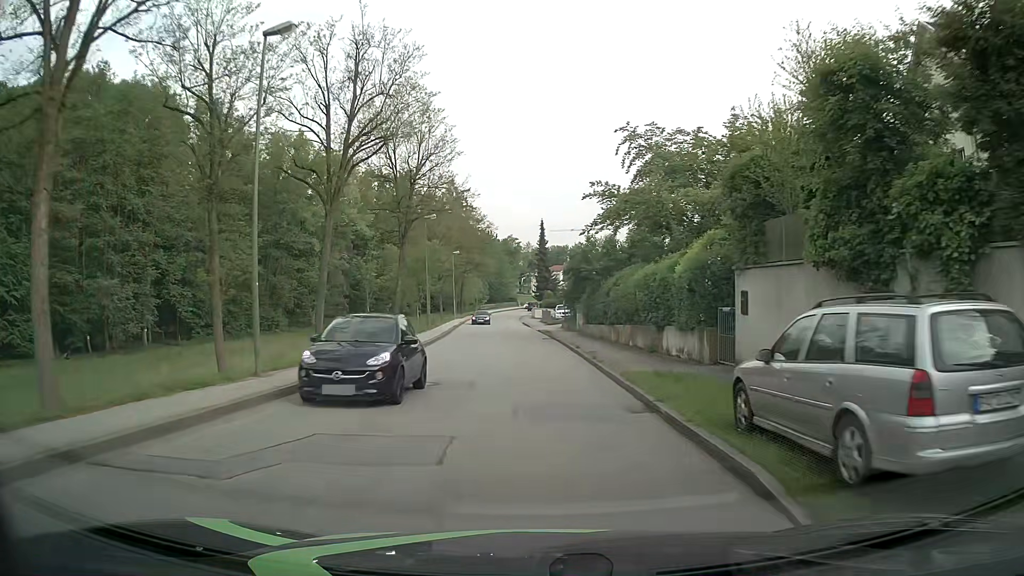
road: unclassified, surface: asphalt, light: Day
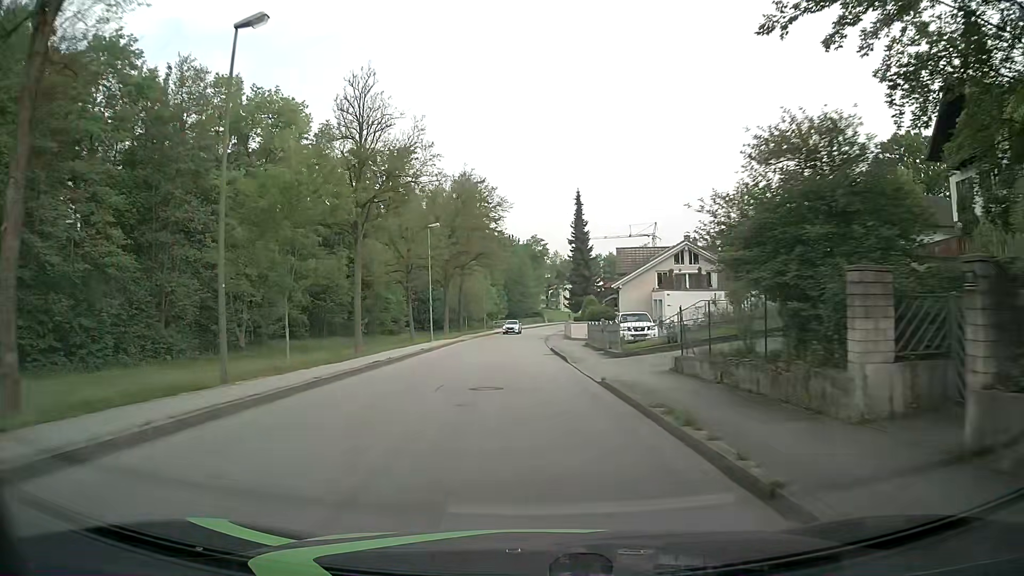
(-0.6, +34.0) m; -2°
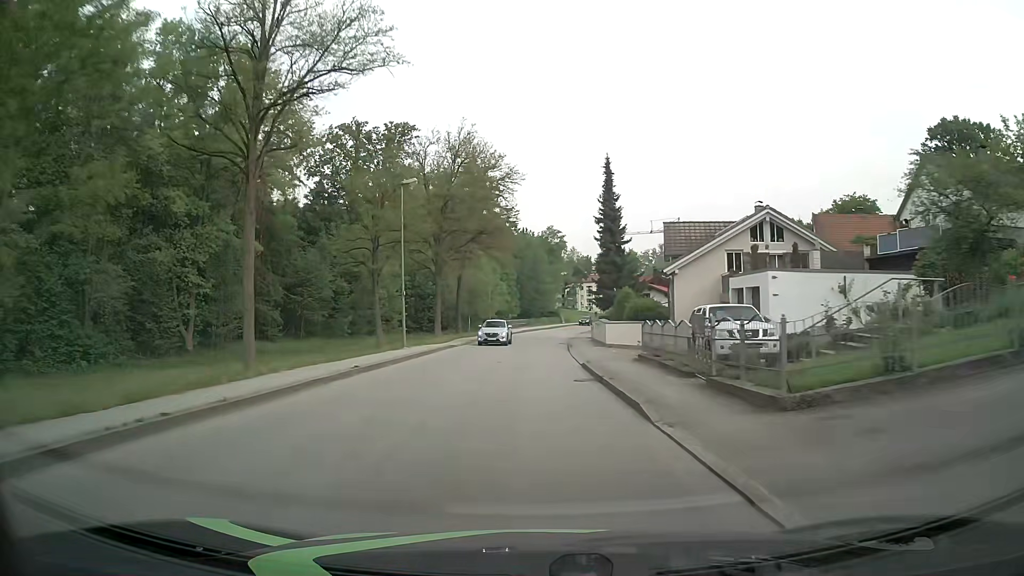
(-0.2, +14.2) m; -1°
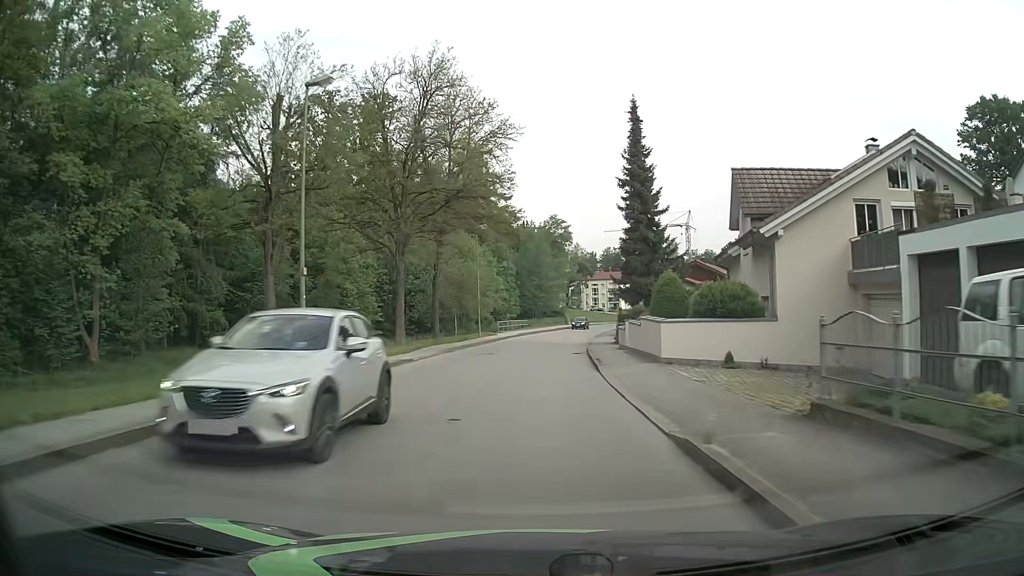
(0.0, +14.2) m; 0°
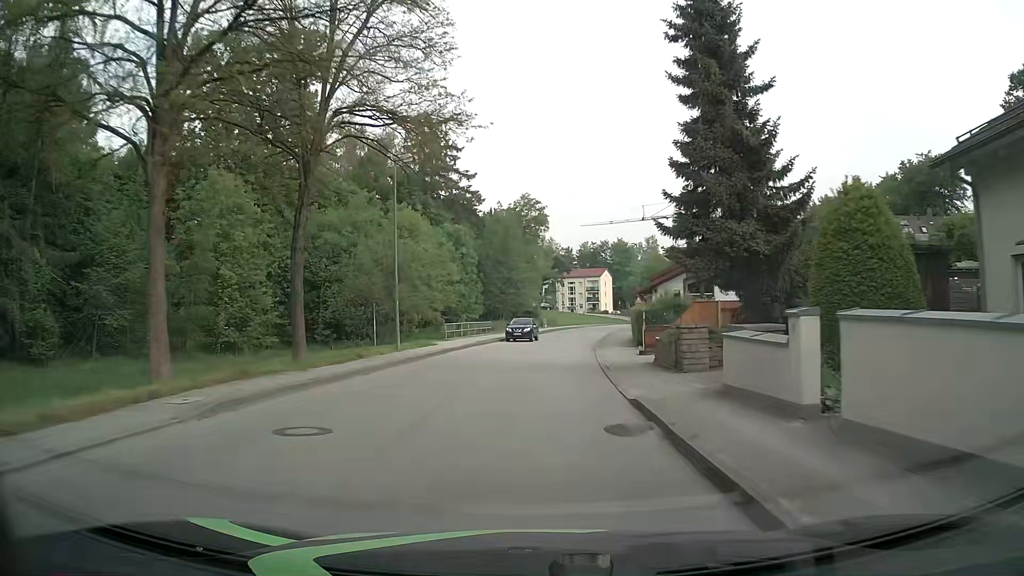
(+0.4, +21.2) m; +3°
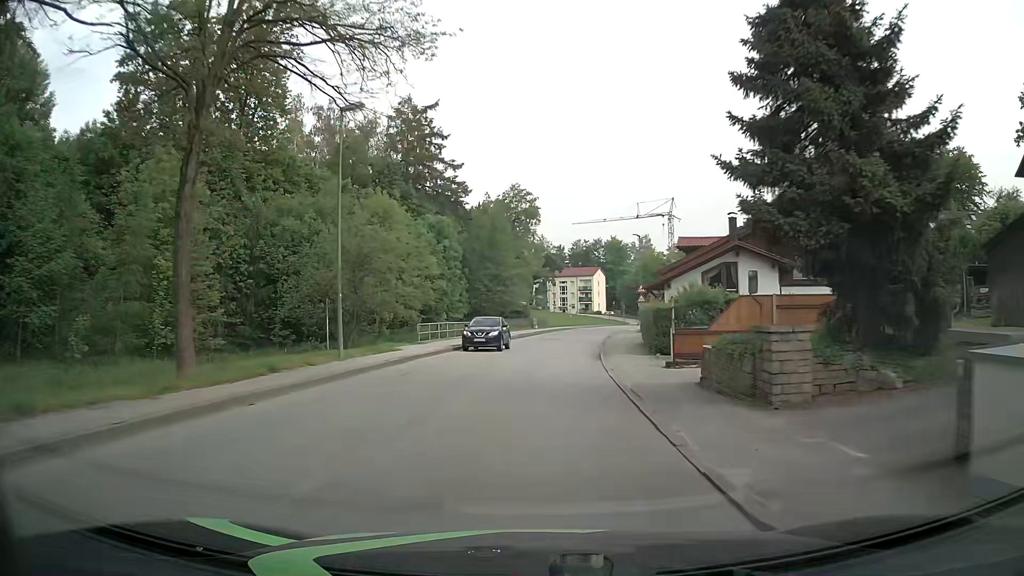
(+0.1, +7.0) m; +1°
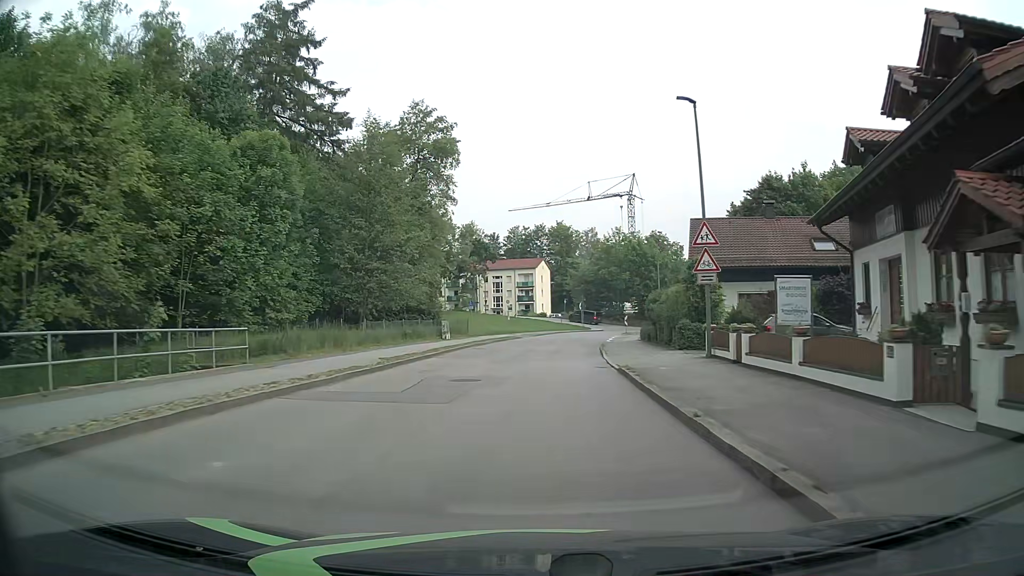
(+1.4, +34.9) m; +6°
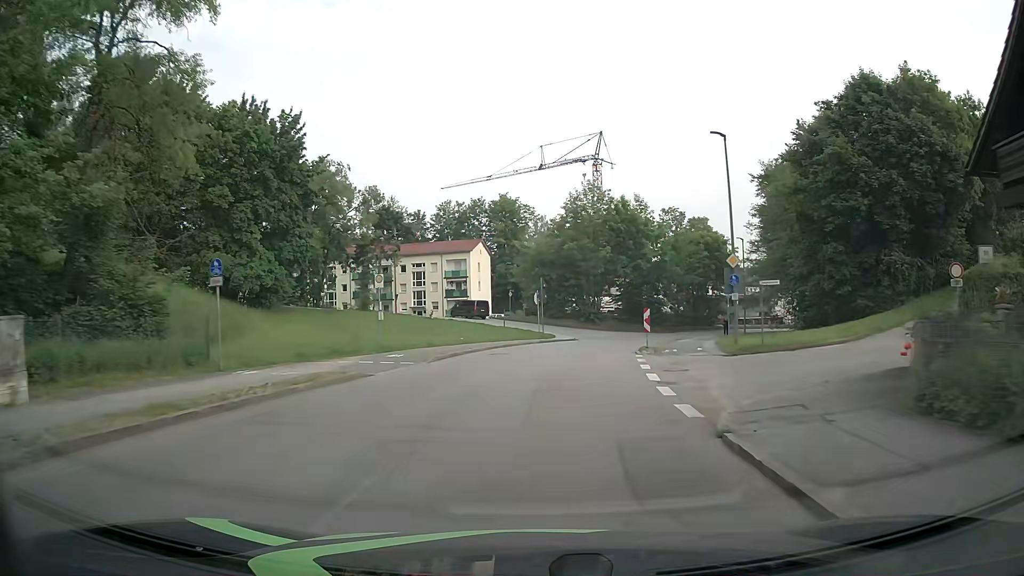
(+1.5, +35.2) m; +5°
(0, +10) (+1, +20) (+2, +30) (+5, +40) (+8, +49) (+13, +58) (+18, +66) (+25, +74) (+33, +80) (+42, +84) m
